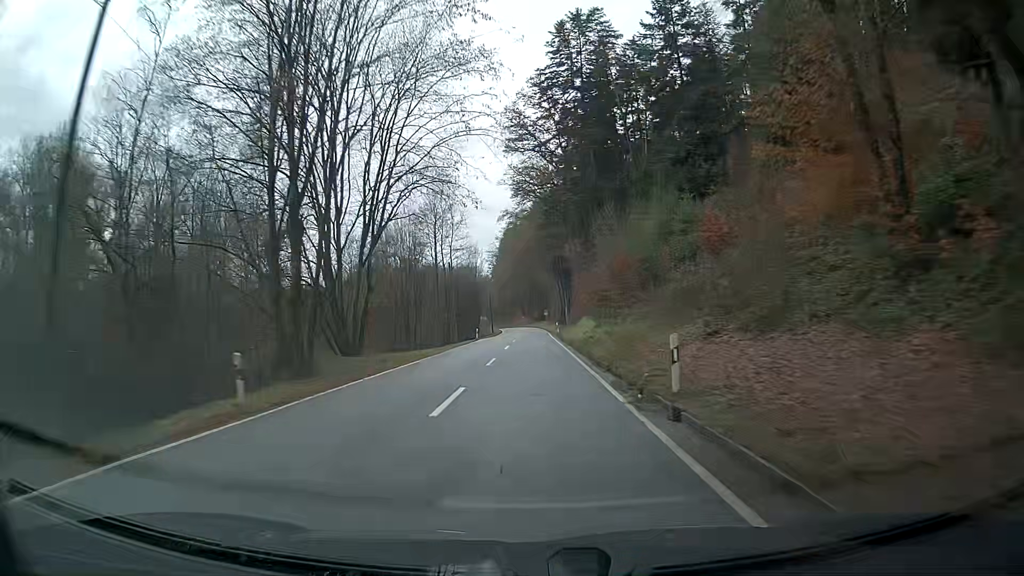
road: secondary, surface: asphalt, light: Day
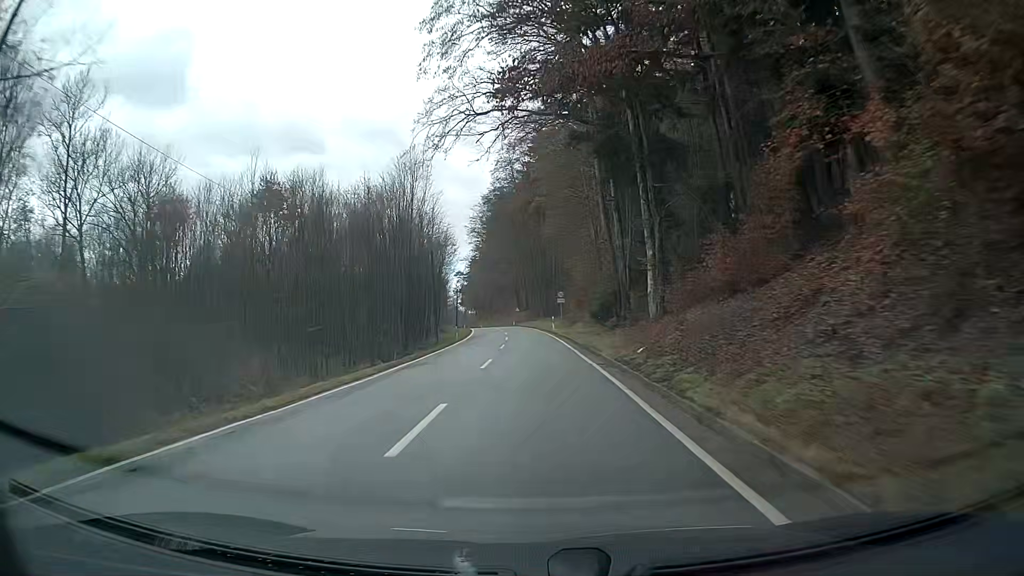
(+0.3, +61.0) m; 0°
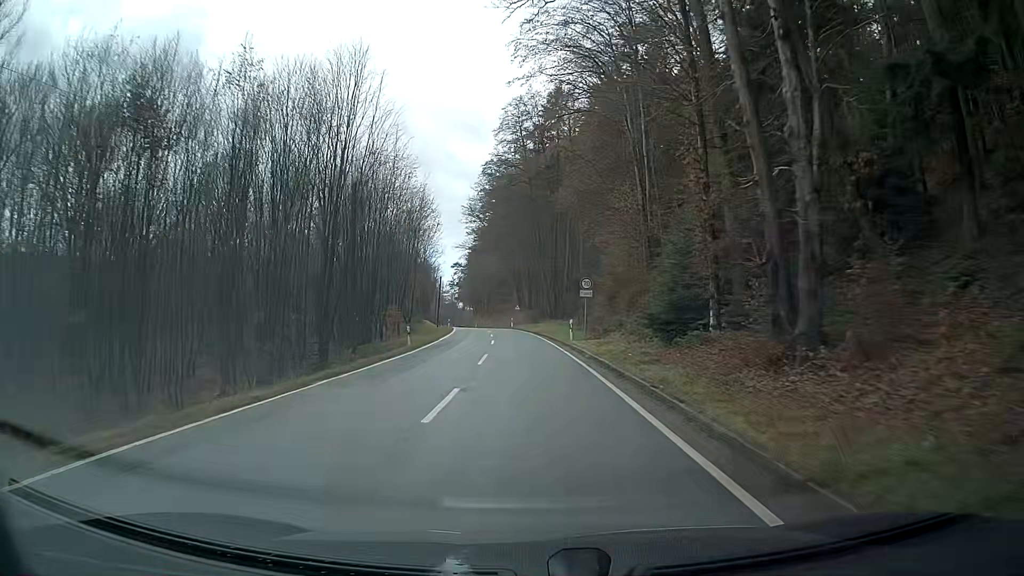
(-0.1, +21.6) m; -1°
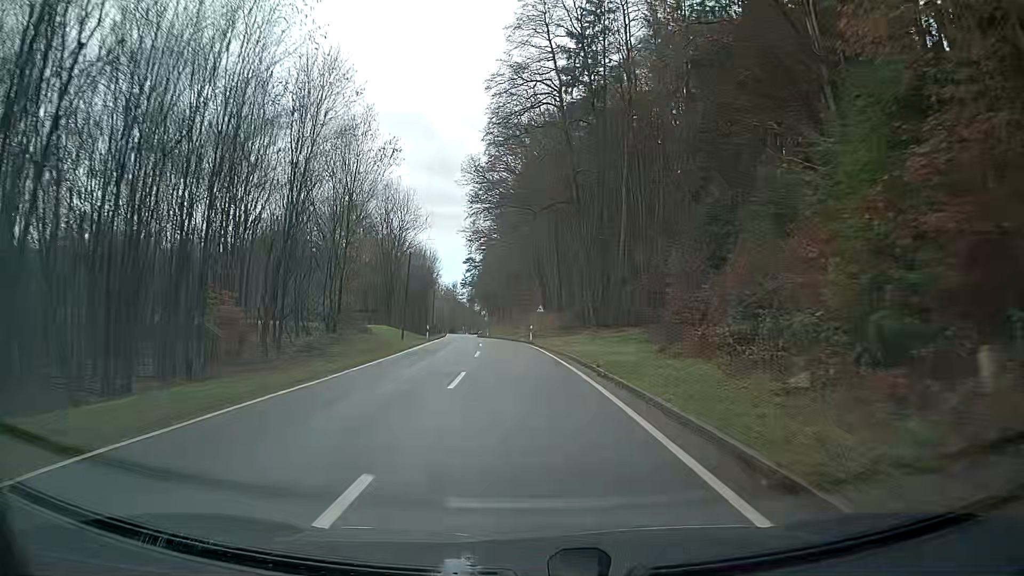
(-0.4, +30.7) m; -2°
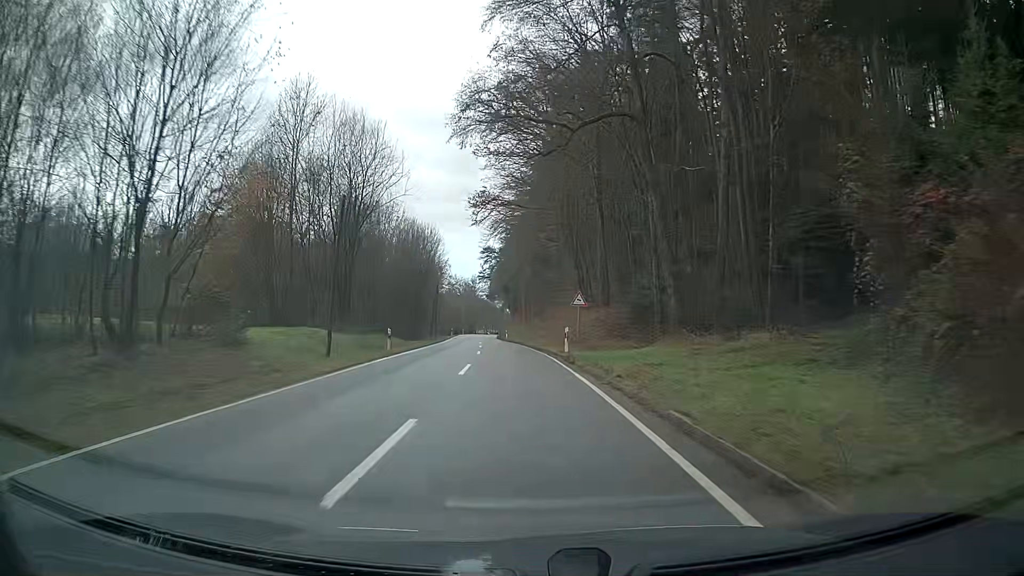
(-0.4, +20.3) m; -3°
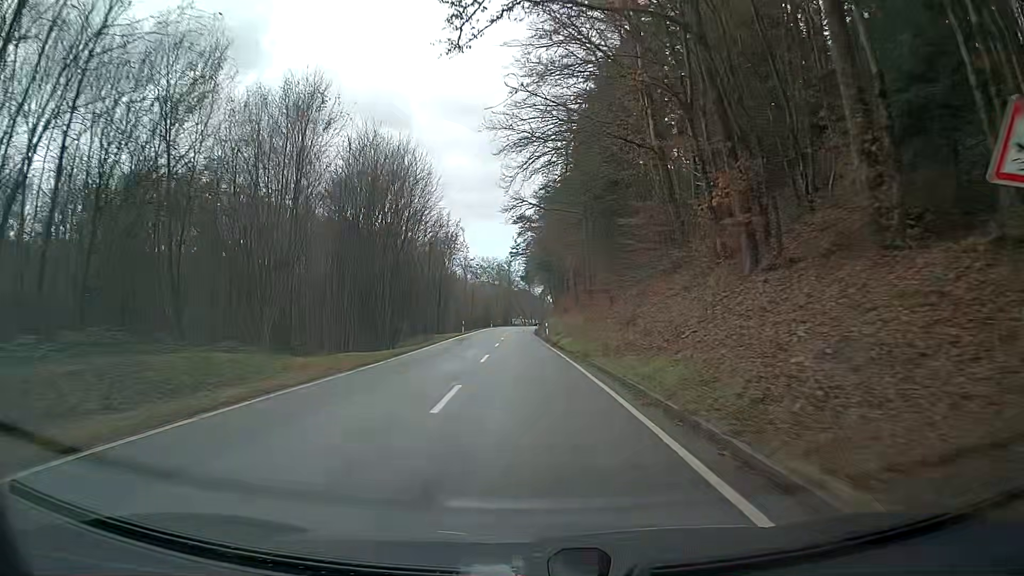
(-0.8, +30.5) m; -3°
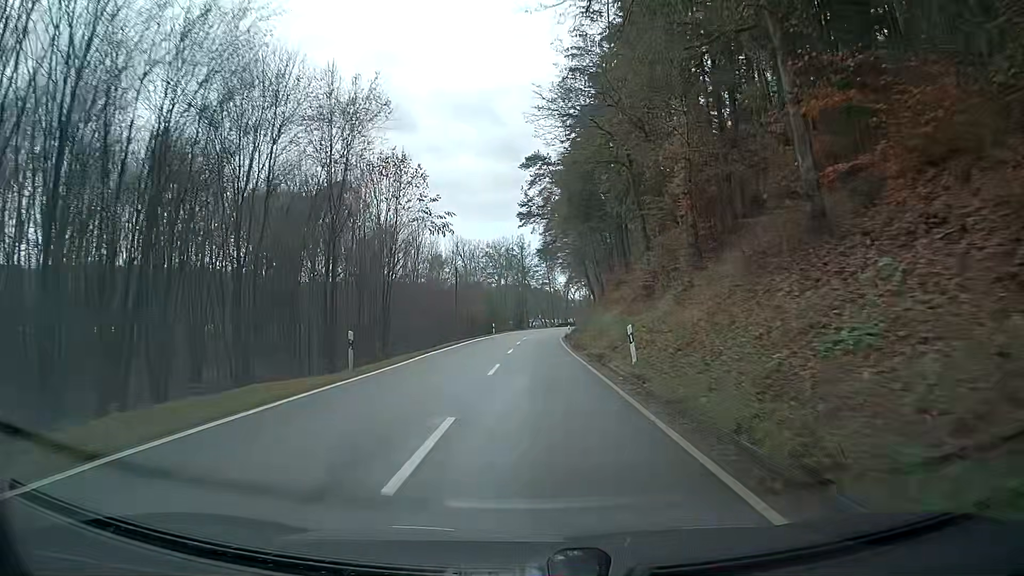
(-0.6, +40.4) m; -1°
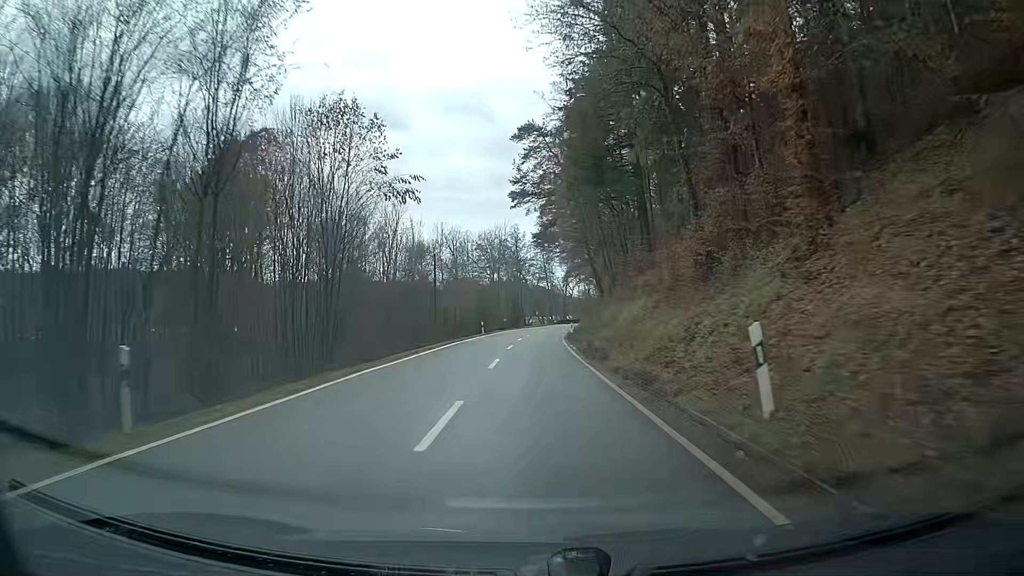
(0.0, +10.1) m; 0°
(0, +10) (0, +20) (0, +30) (0, +40) (+1, +50) (+1, +60) (+2, +70) (+3, +80) (+5, +90) (+6, +100) m
